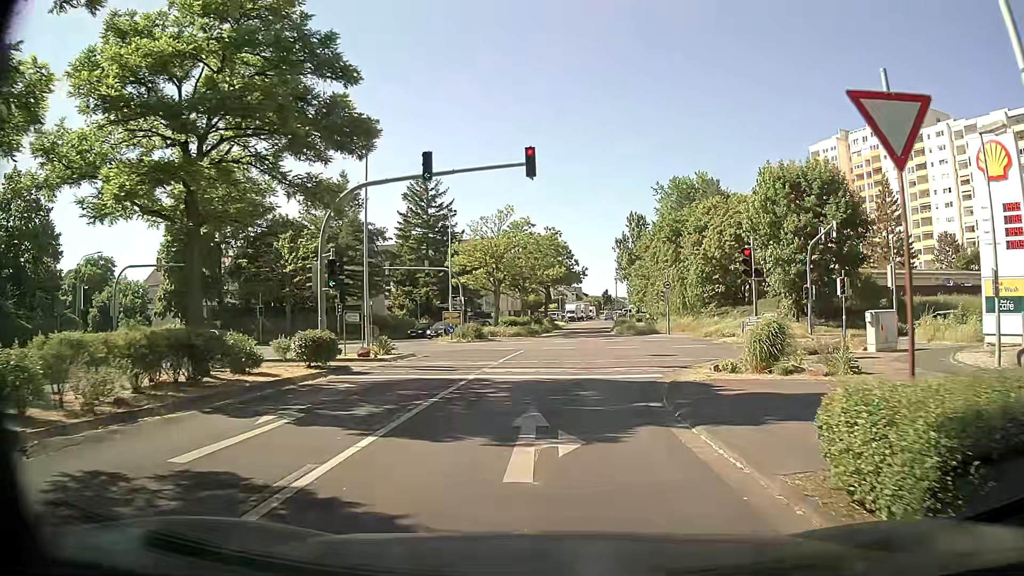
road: tertiary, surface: asphalt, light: Day
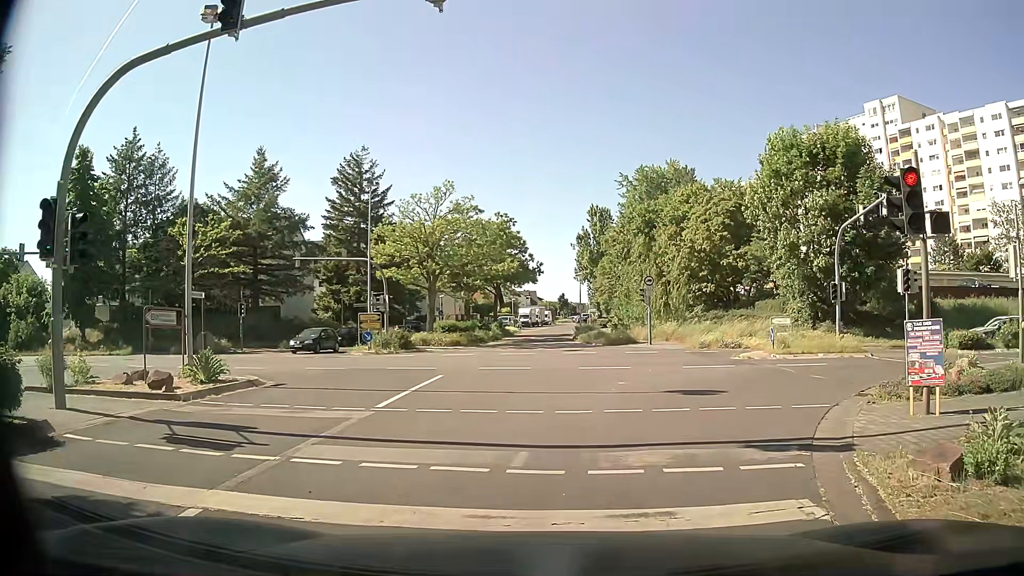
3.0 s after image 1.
(+0.2, +10.9) m; +4°
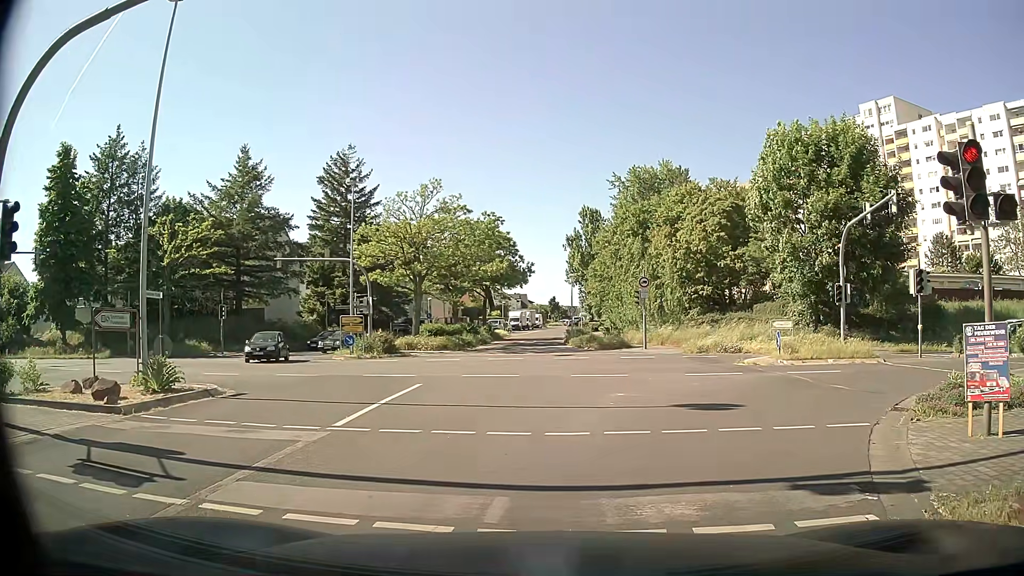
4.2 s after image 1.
(0.0, +1.6) m; 0°
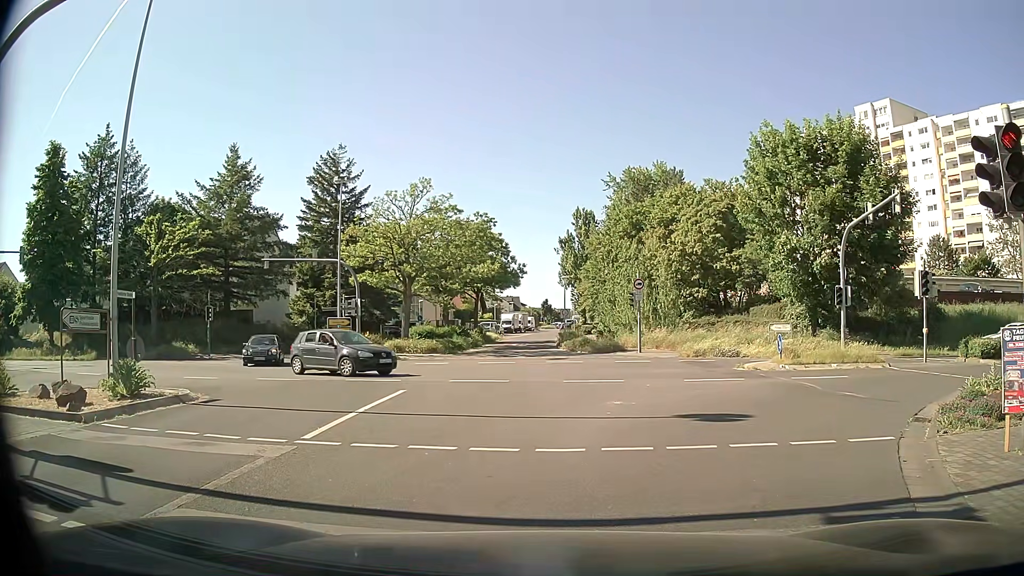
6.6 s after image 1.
(0.0, +0.9) m; 0°
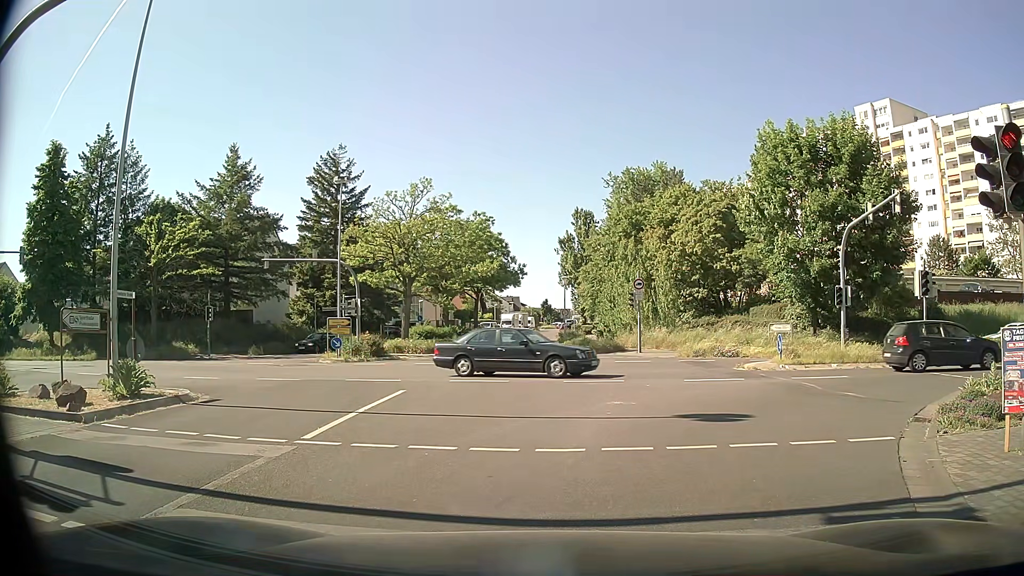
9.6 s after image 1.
(0.0, +0.1) m; 0°
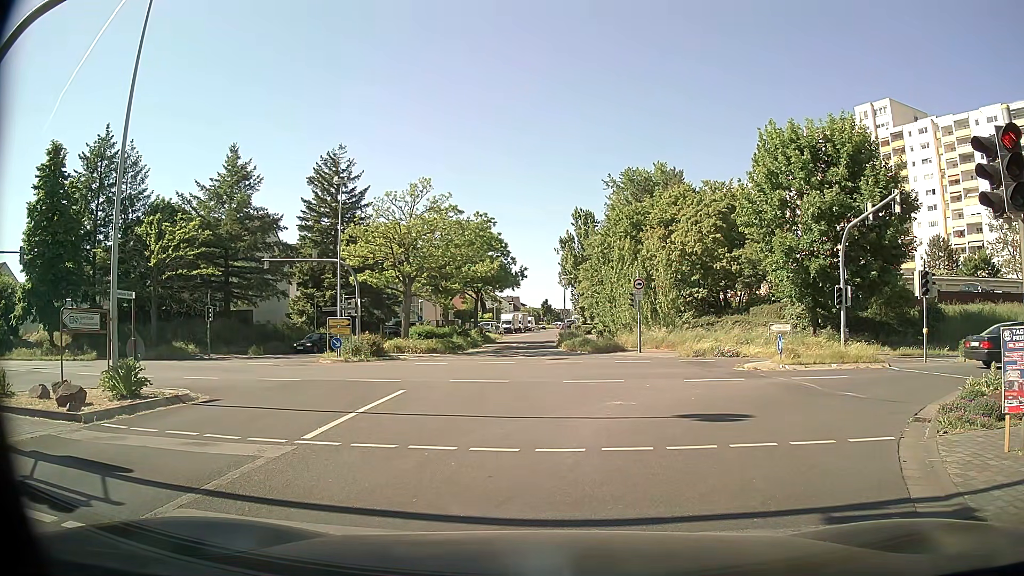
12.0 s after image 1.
(0.0, 0.0) m; 0°
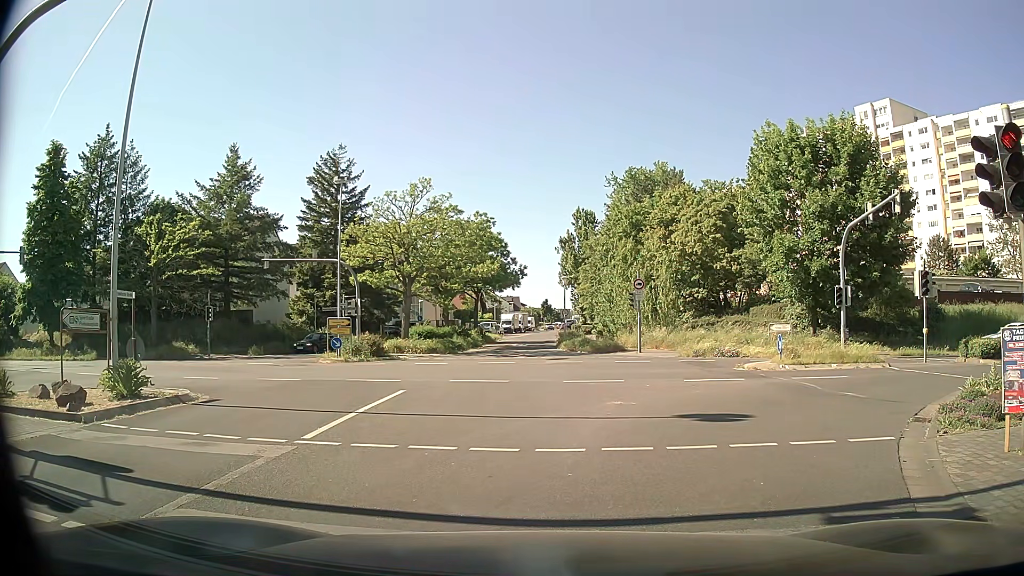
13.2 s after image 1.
(0.0, 0.0) m; 0°
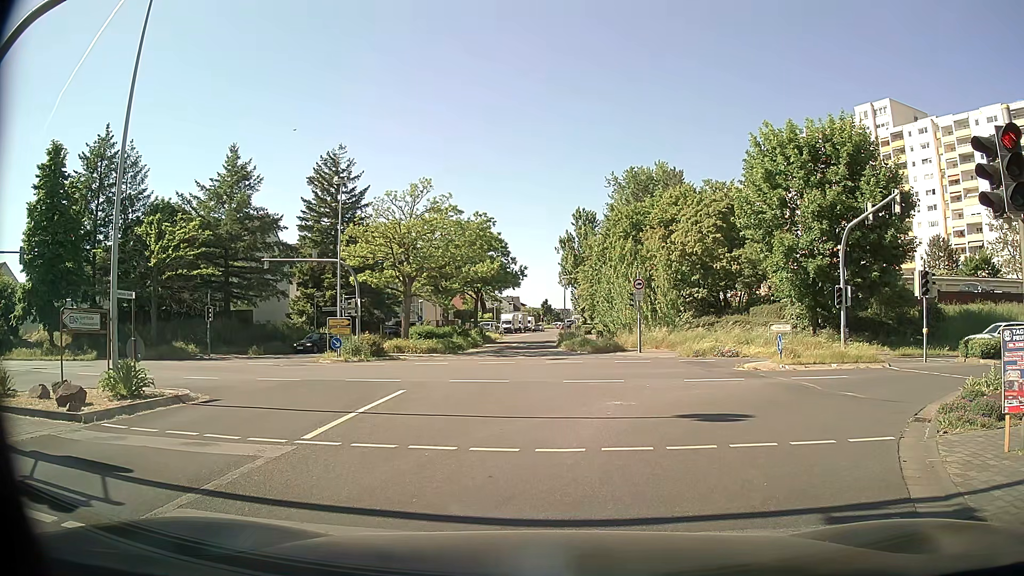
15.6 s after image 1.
(0.0, 0.0) m; 0°
(+2, +10) (+9, +16) (+19, +19) (+29, +18) (+39, +17) (+49, +16) (+59, +15) (+69, +14) (+79, +13) (+89, +13) m
